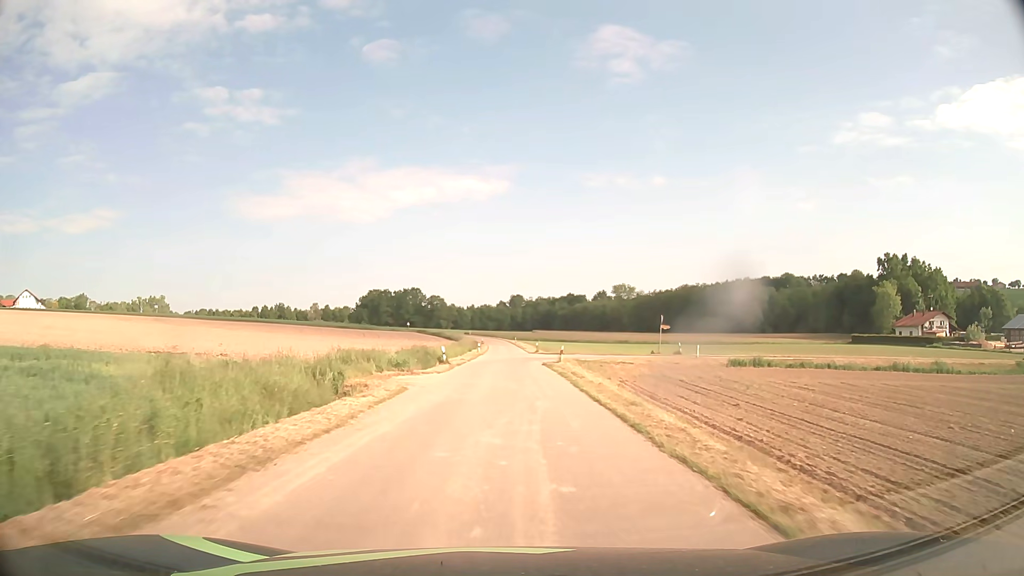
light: Day
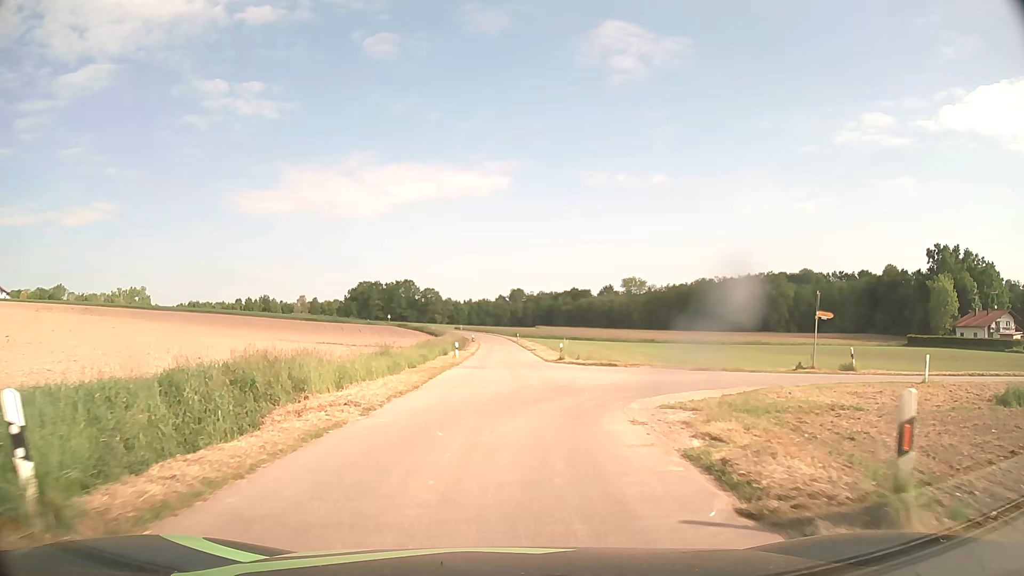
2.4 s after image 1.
(0.0, +29.8) m; 0°
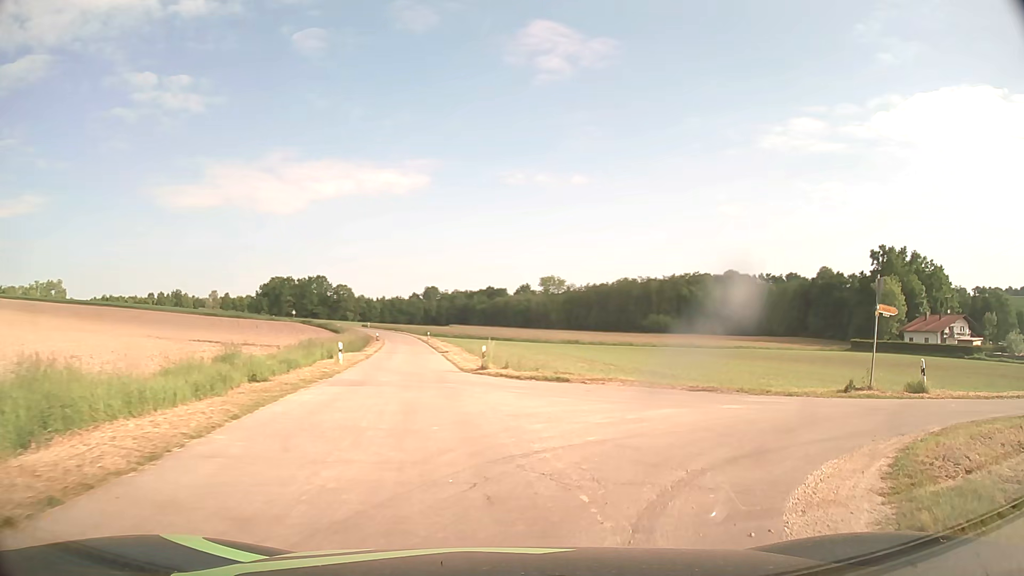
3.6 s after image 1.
(+0.3, +10.4) m; +7°
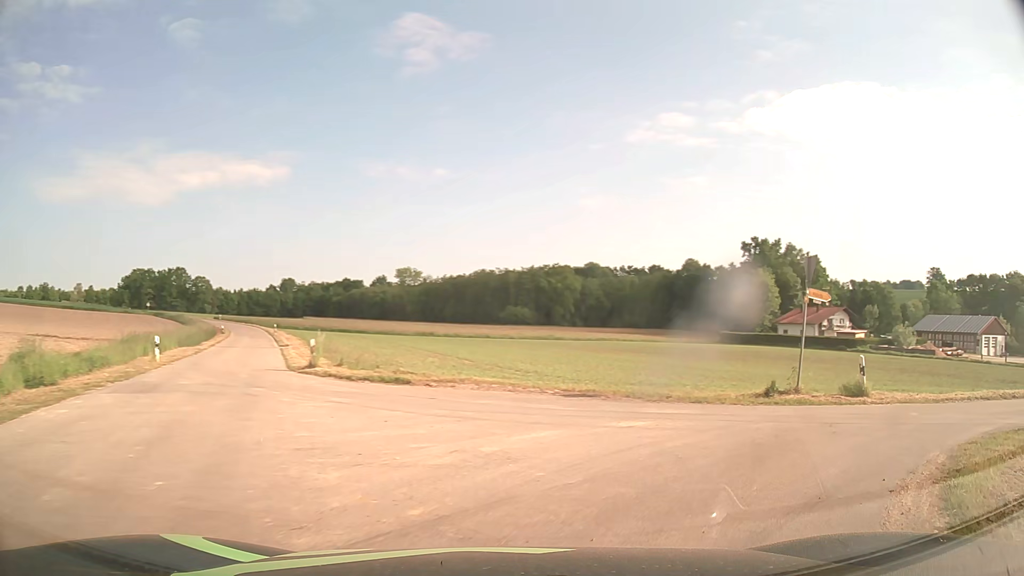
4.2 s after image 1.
(+0.4, +4.1) m; +12°
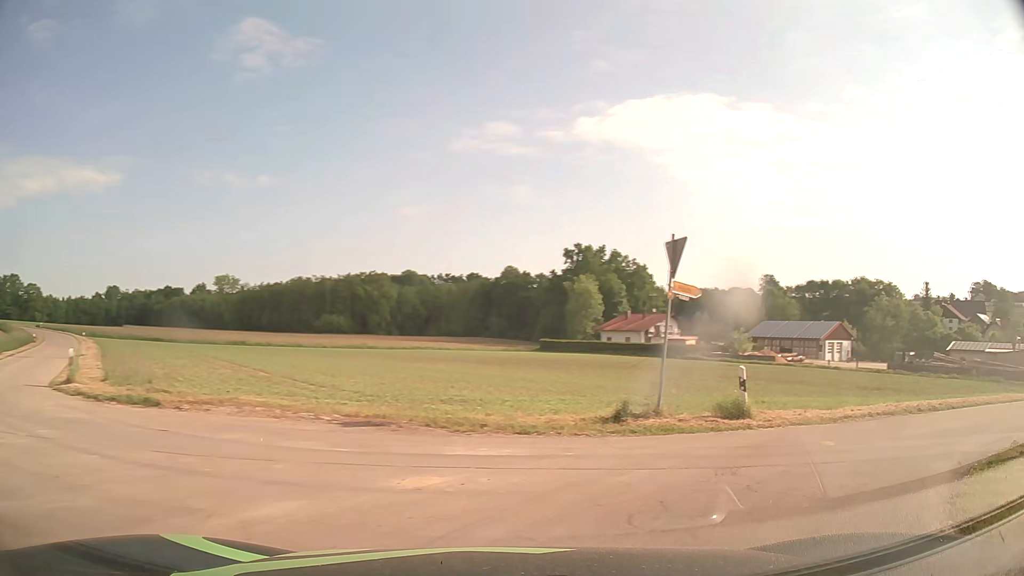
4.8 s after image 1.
(+0.5, +3.8) m; +15°
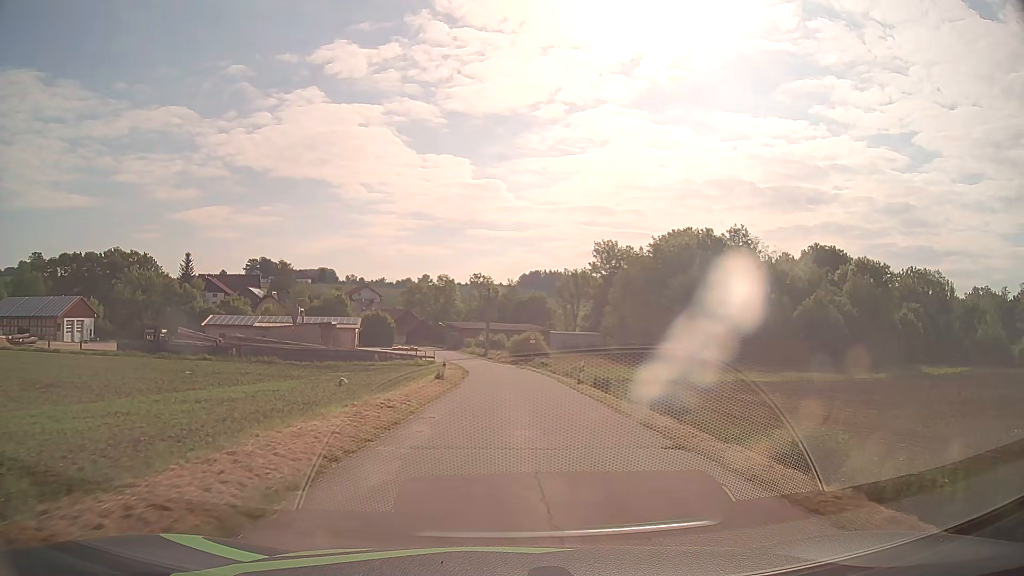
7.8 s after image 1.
(+14.8, +16.4) m; +64°
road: unclassified
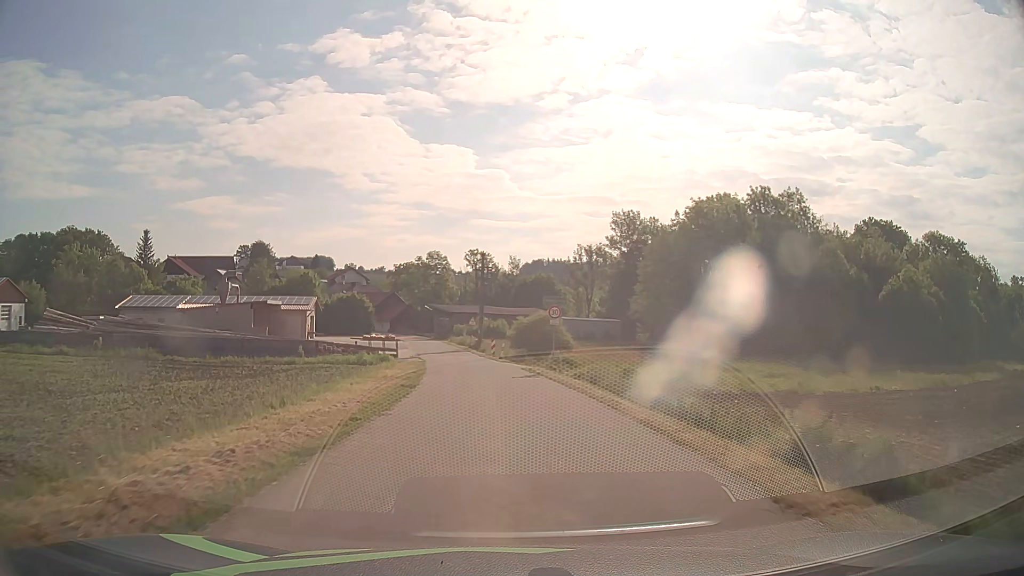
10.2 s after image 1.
(+0.1, +25.9) m; 0°
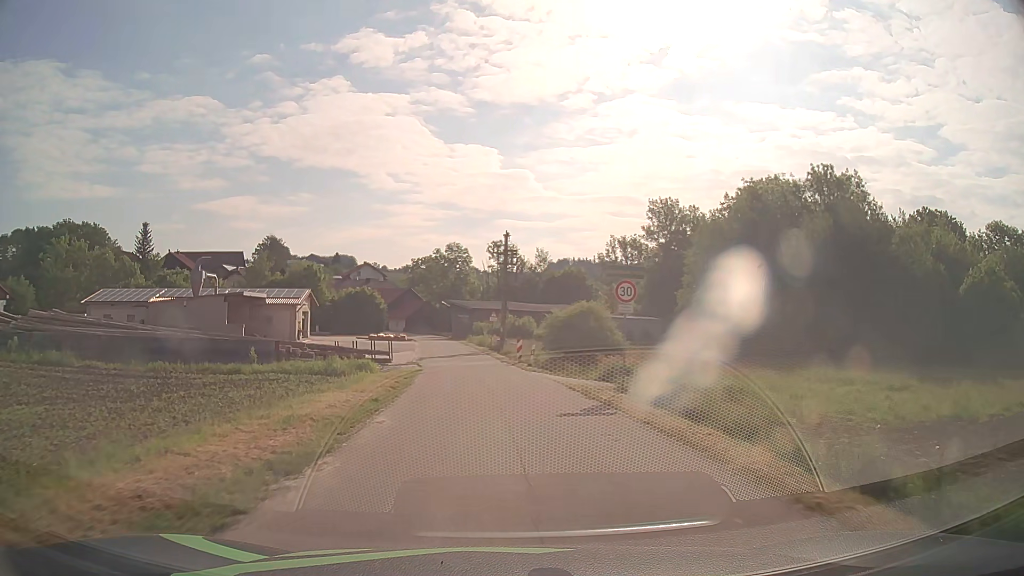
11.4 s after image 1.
(-0.2, +12.4) m; -2°
